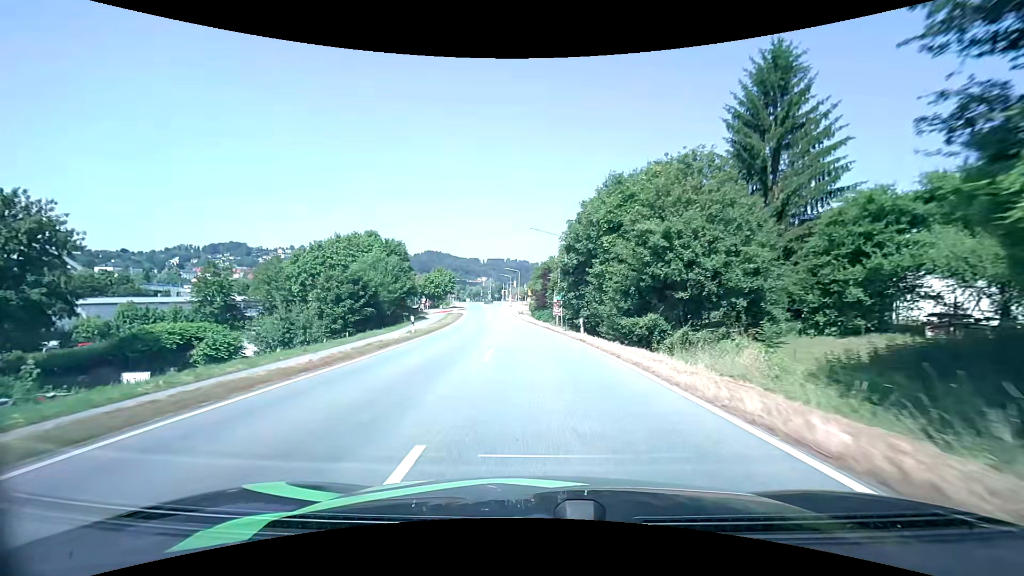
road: secondary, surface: asphalt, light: Day
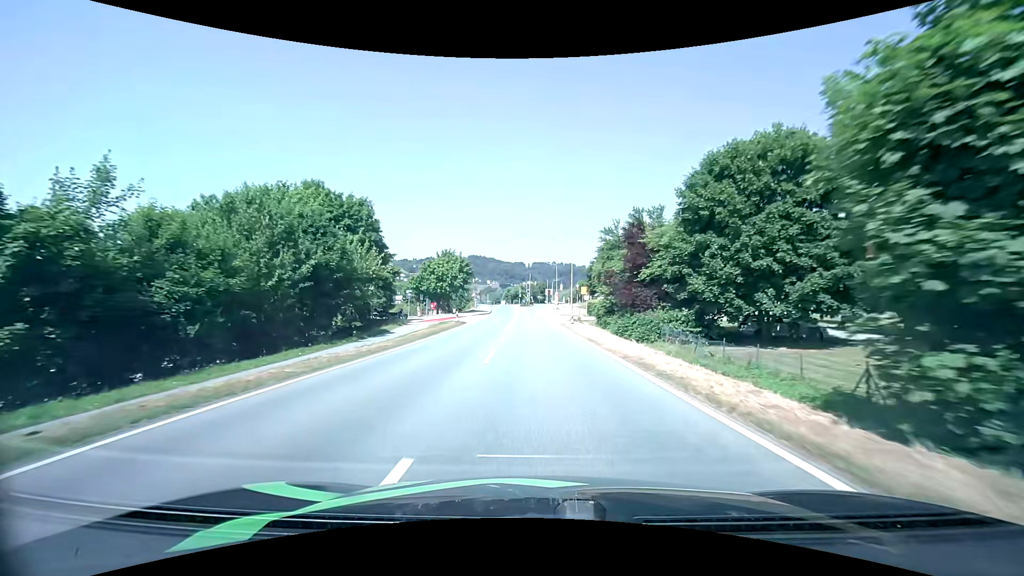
(-2.1, +37.2) m; -6°
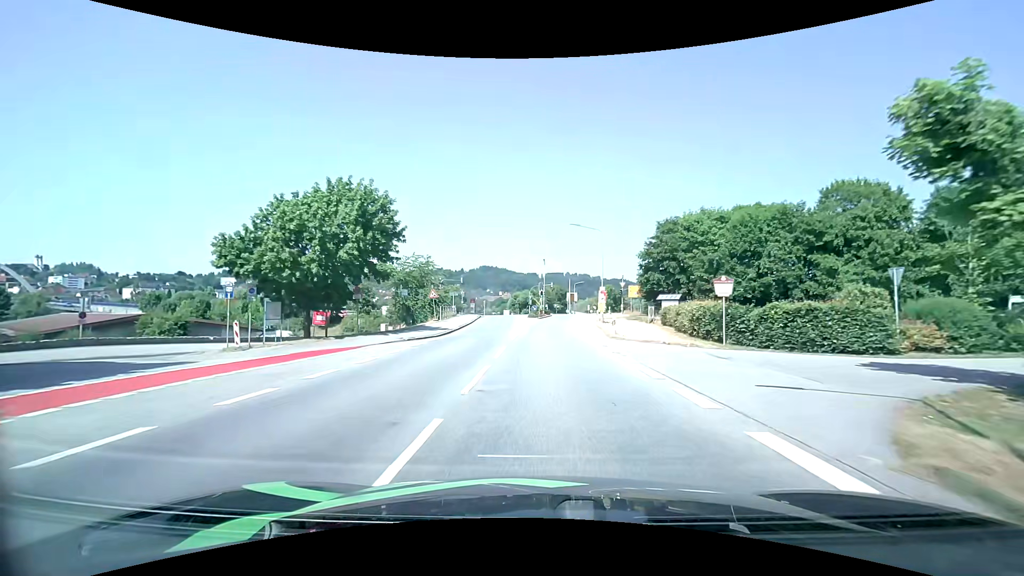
(-0.8, +41.1) m; -2°
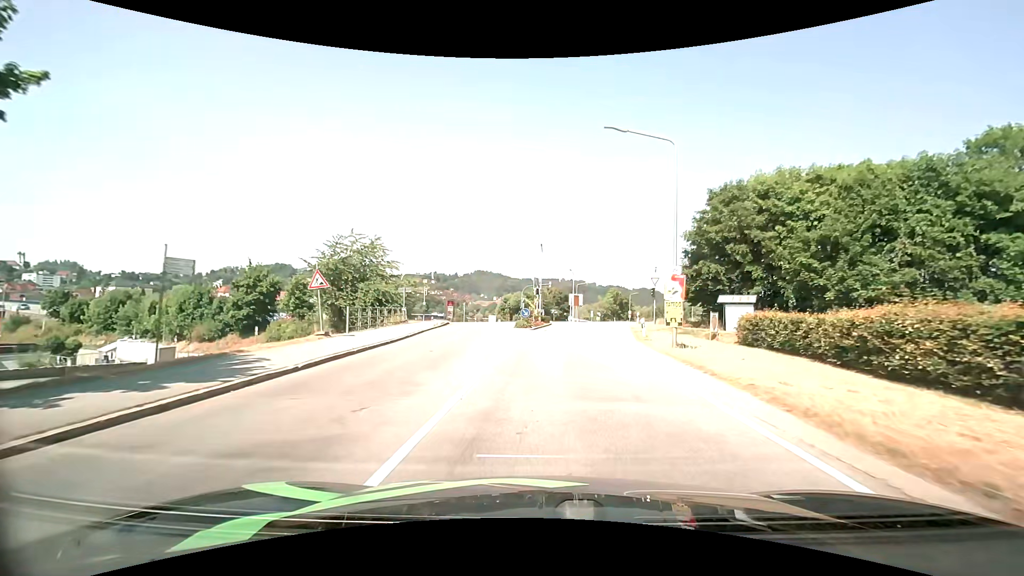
(+0.1, +20.7) m; +1°
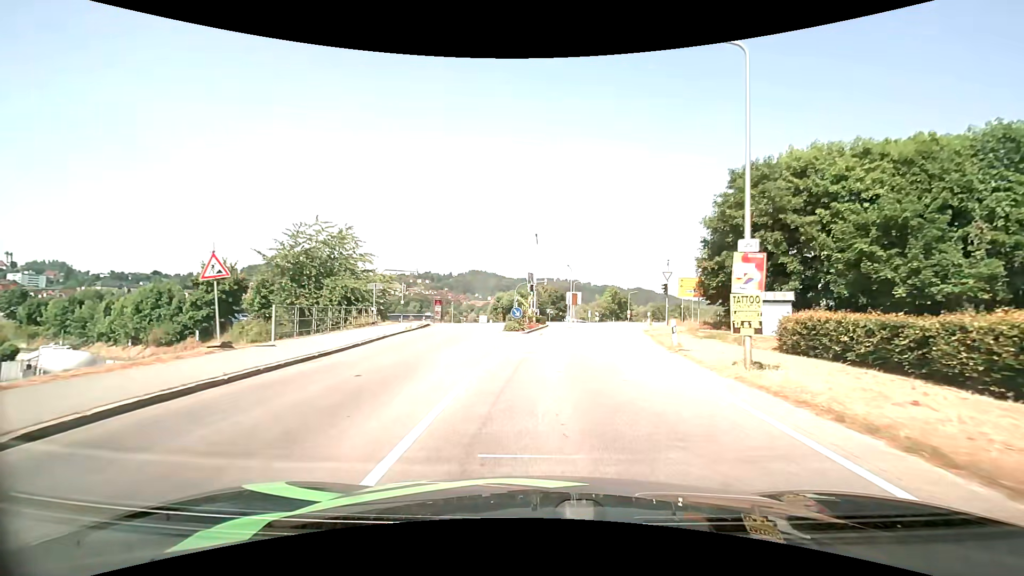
(0.0, +6.1) m; +1°
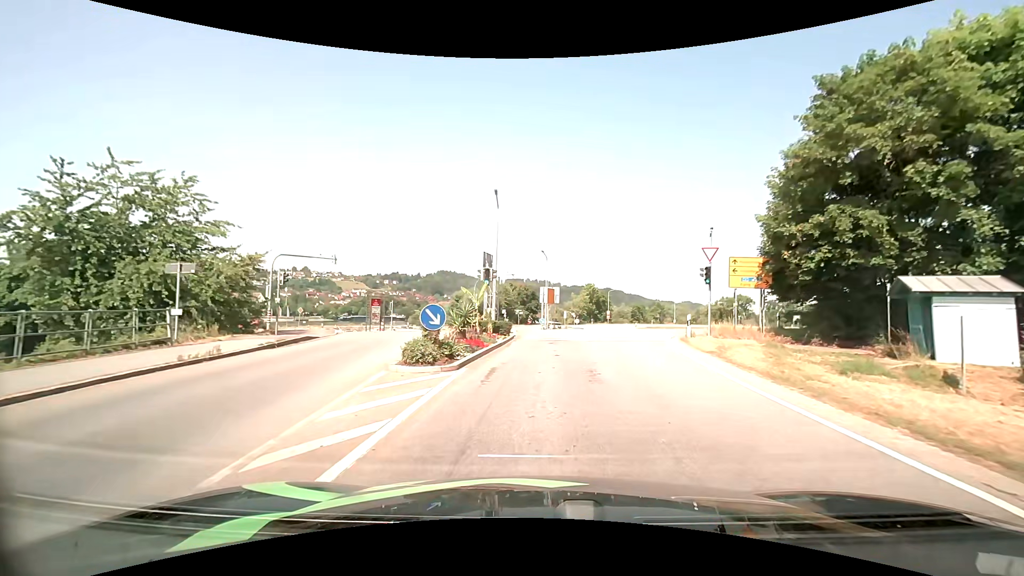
(+0.4, +16.0) m; +3°
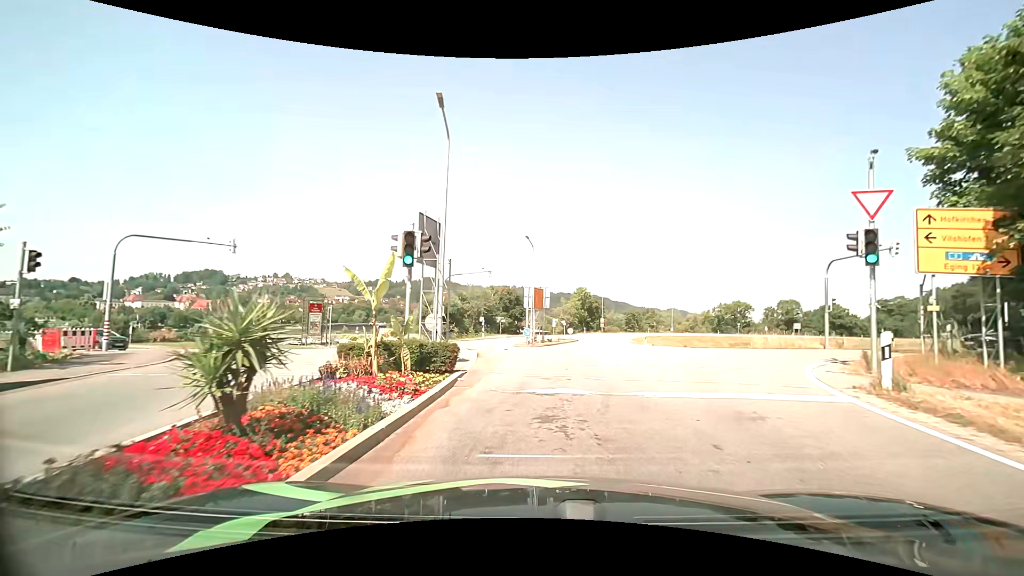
(+0.2, +12.5) m; +1°
